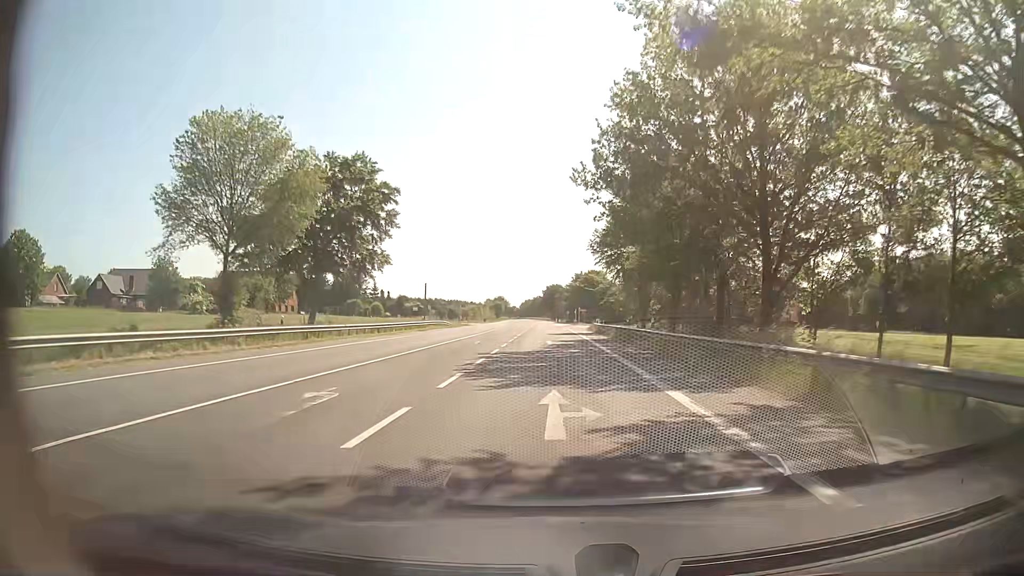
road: secondary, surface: asphalt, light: Day
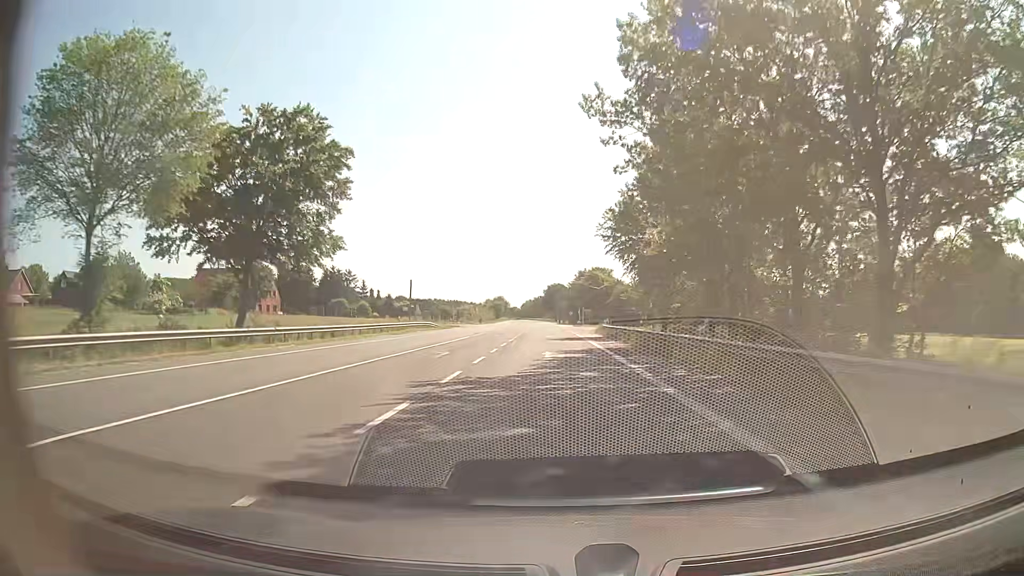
(0.0, +11.2) m; 0°
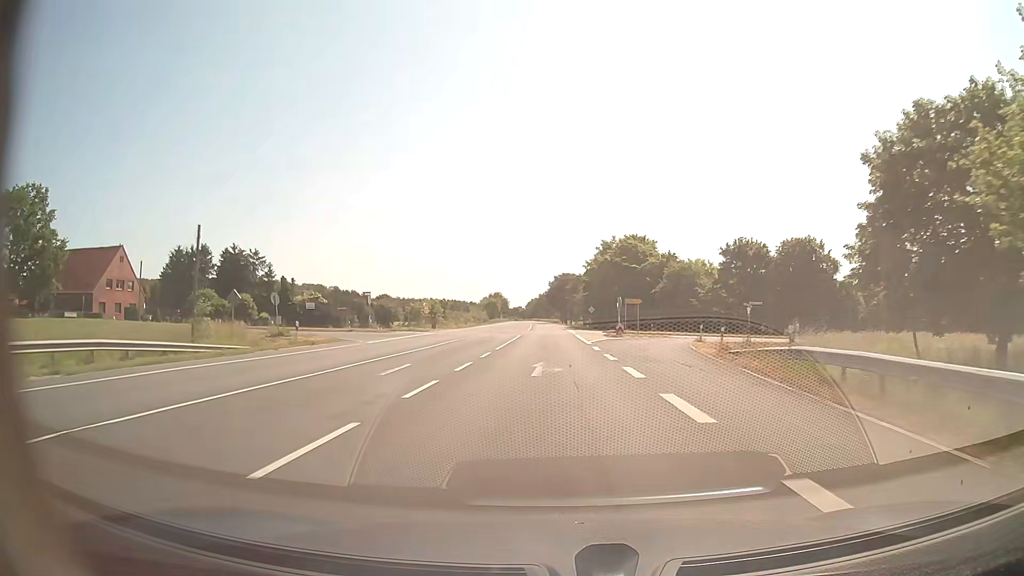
(-0.4, +56.1) m; -1°
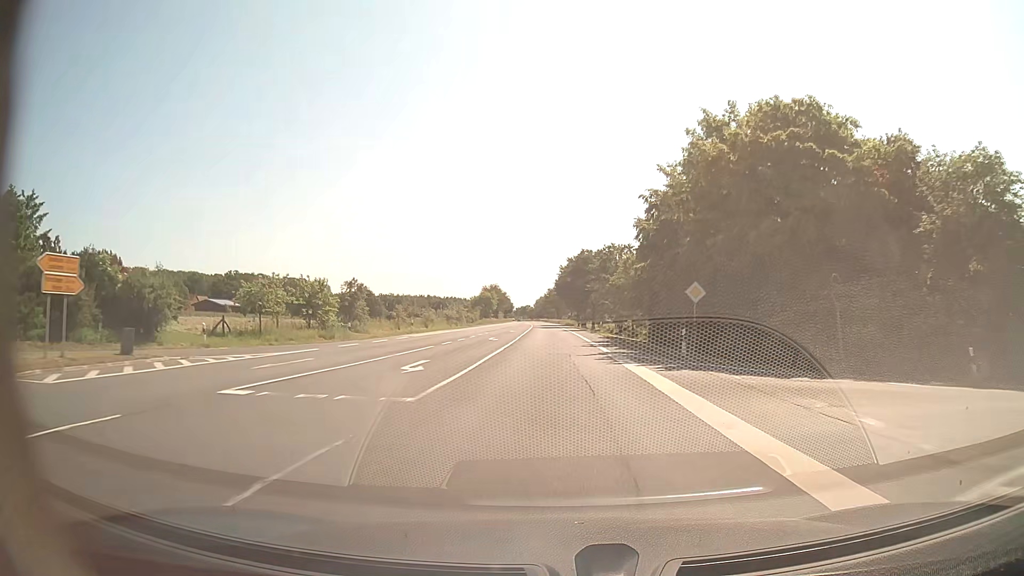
(-0.4, +56.4) m; -1°
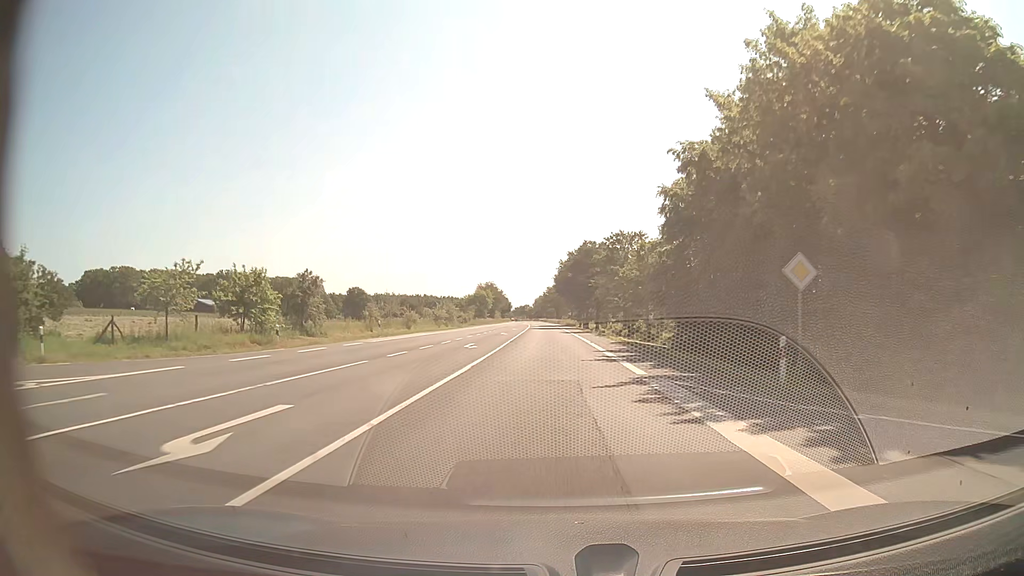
(0.0, +11.3) m; 0°
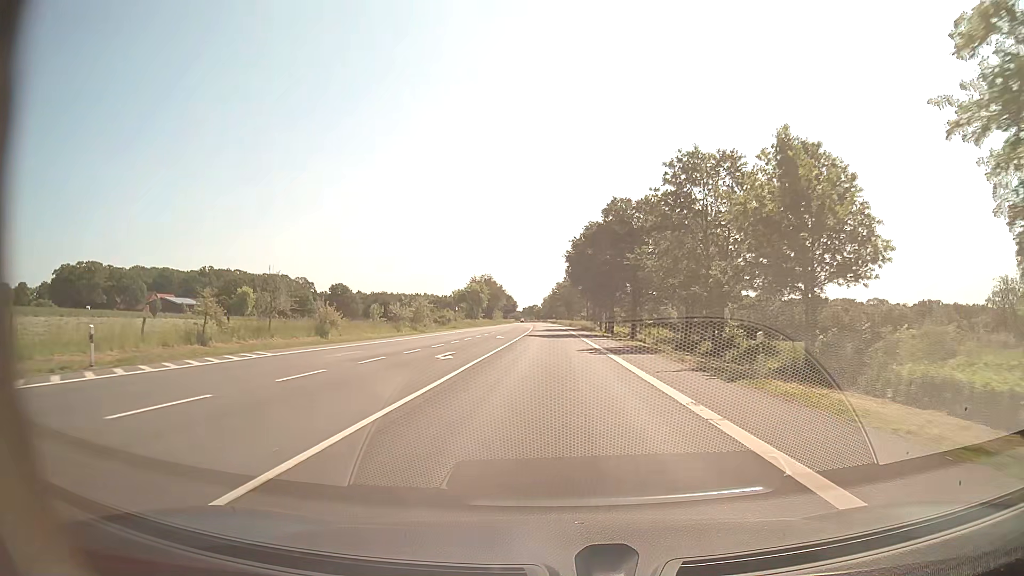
(-0.2, +33.8) m; -1°
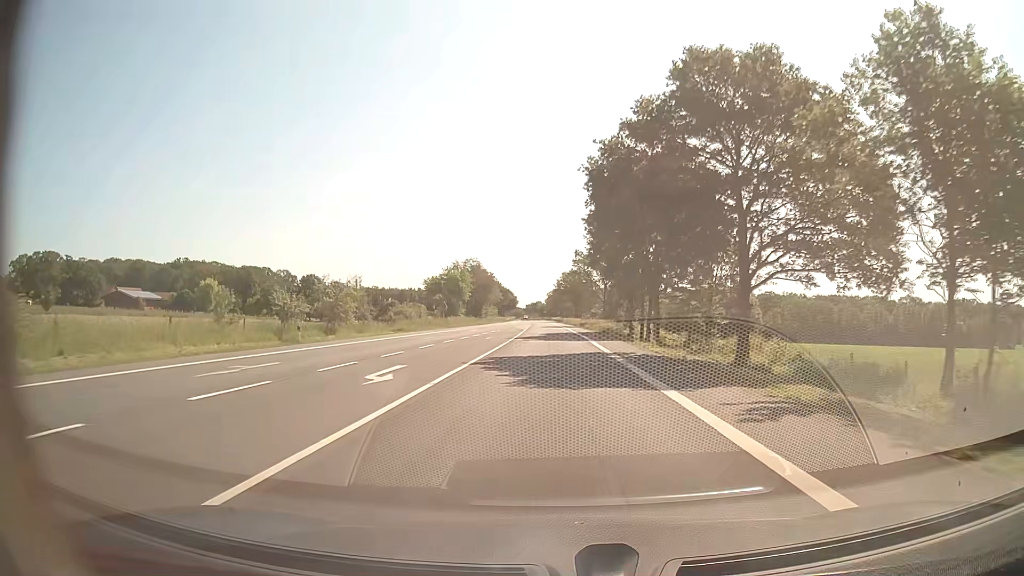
(0.0, +33.8) m; 0°
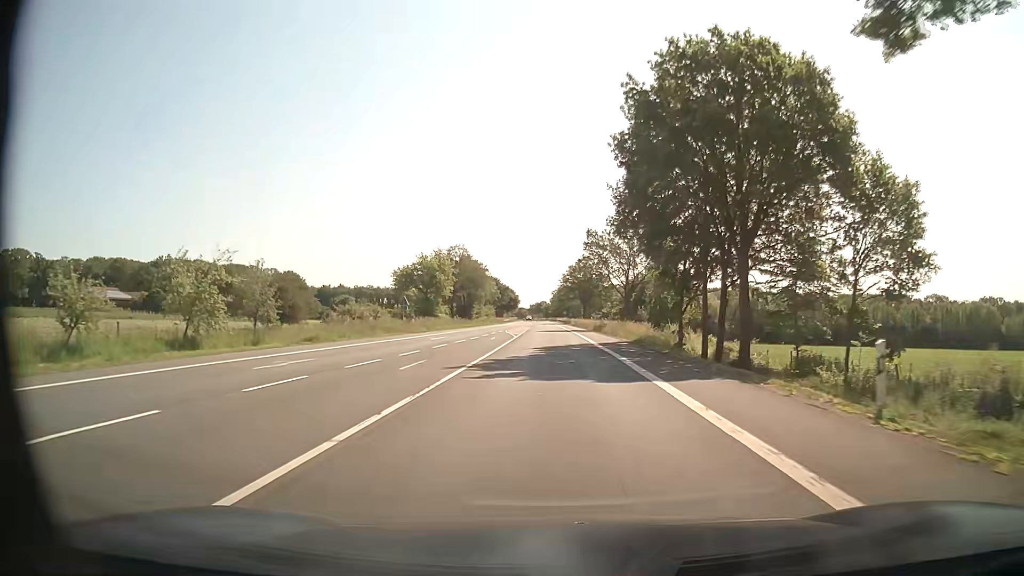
(-0.1, +22.5) m; -1°
(0, +10) (0, +20) (0, +30) (0, +40) (0, +50) (0, +60) (0, +70) (0, +80) (-1, +90) (-1, +100) m
